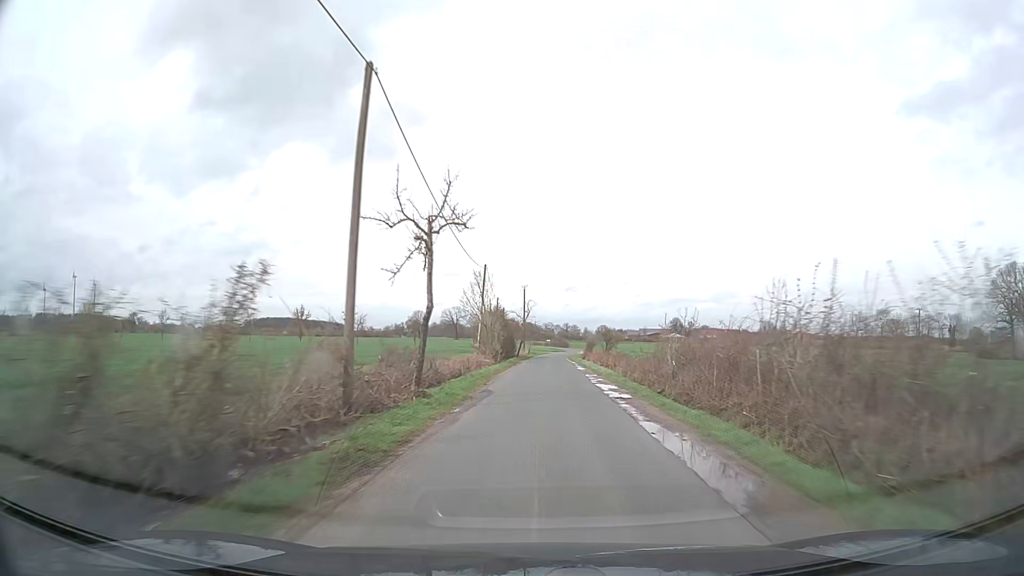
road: unclassified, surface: asphalt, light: Day
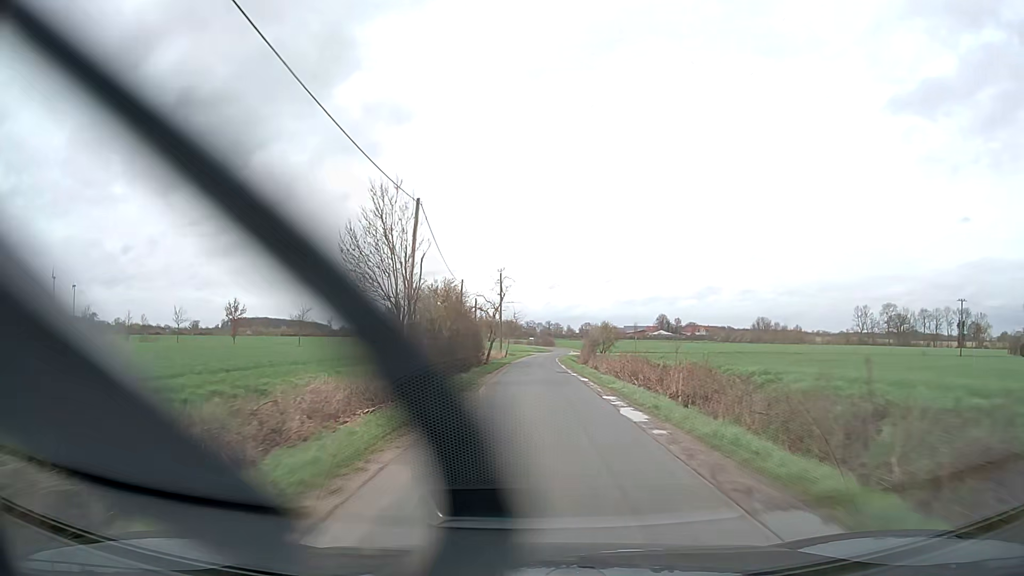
(+0.8, +24.8) m; +2°
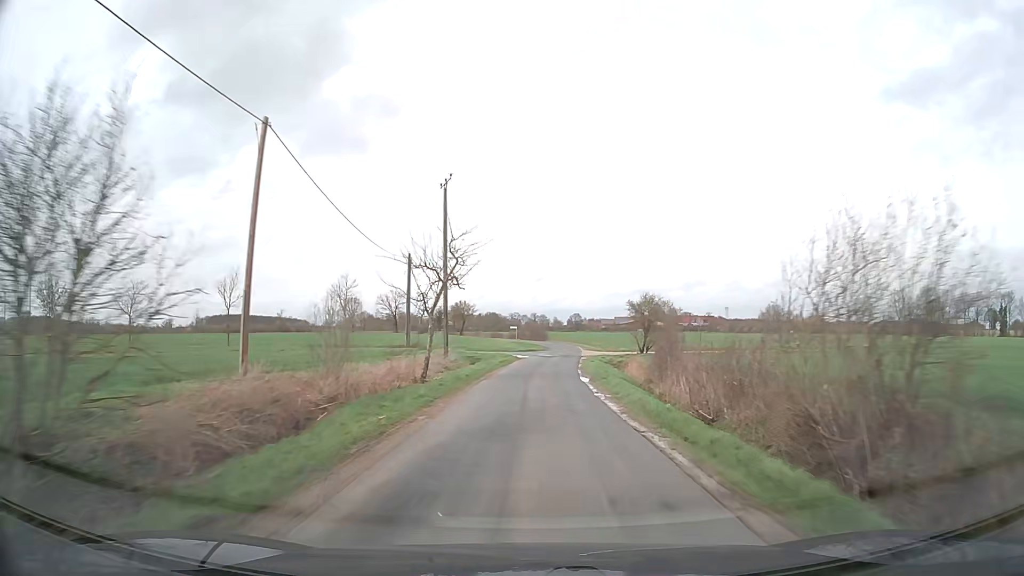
(+0.4, +47.8) m; +1°
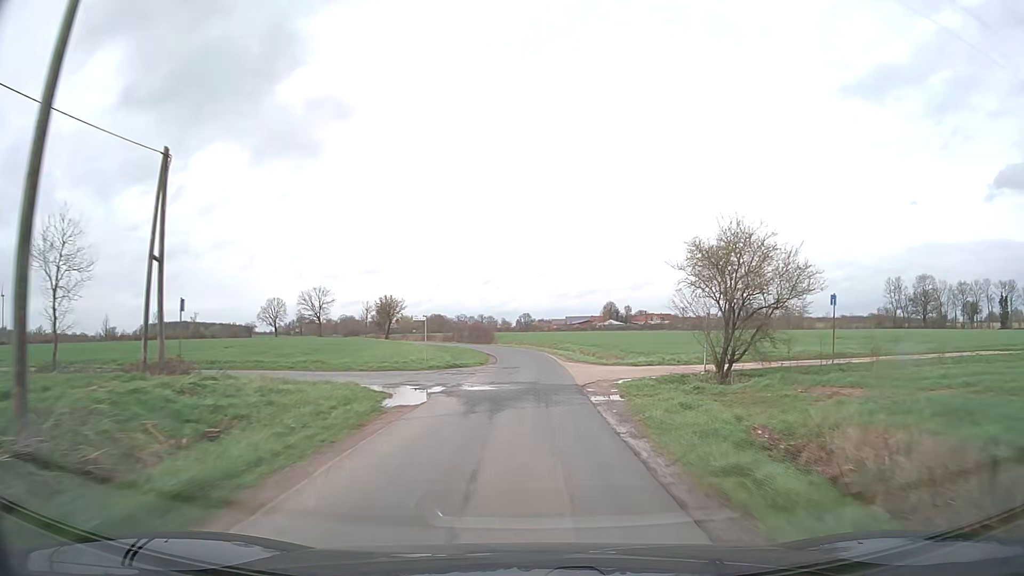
(+1.0, +34.3) m; +4°
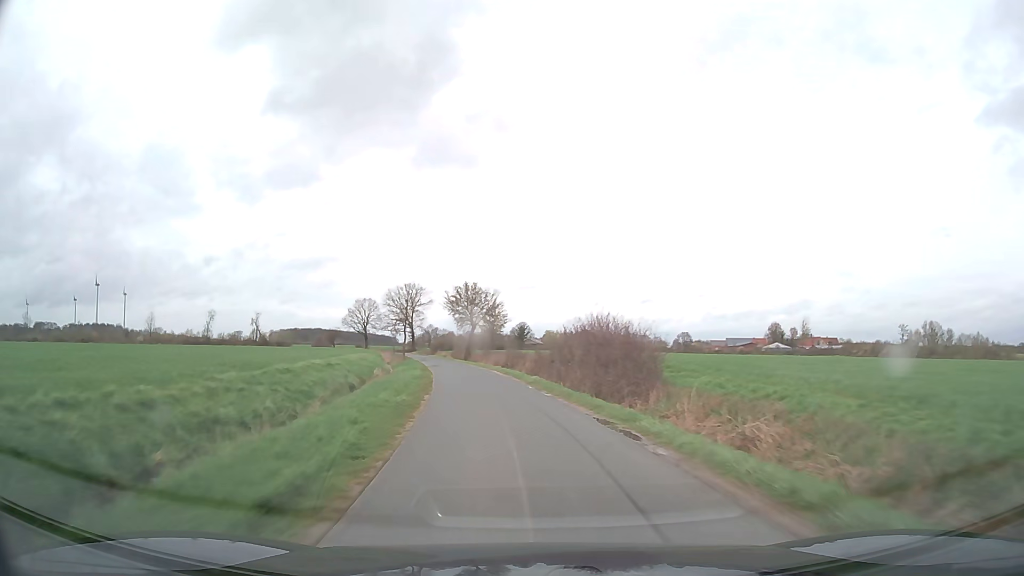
(-2.1, +58.0) m; -11°
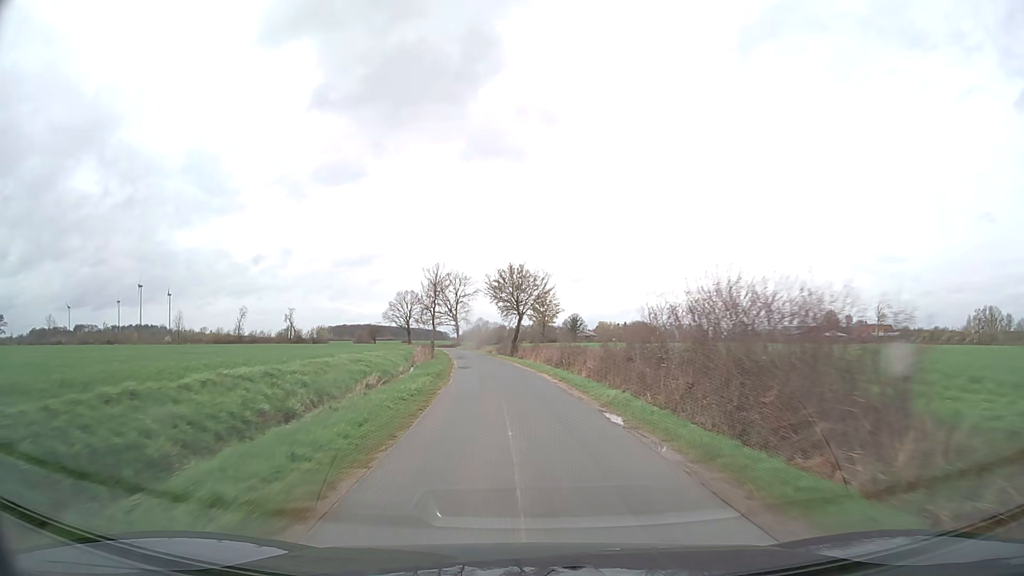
(-0.5, +12.2) m; -4°
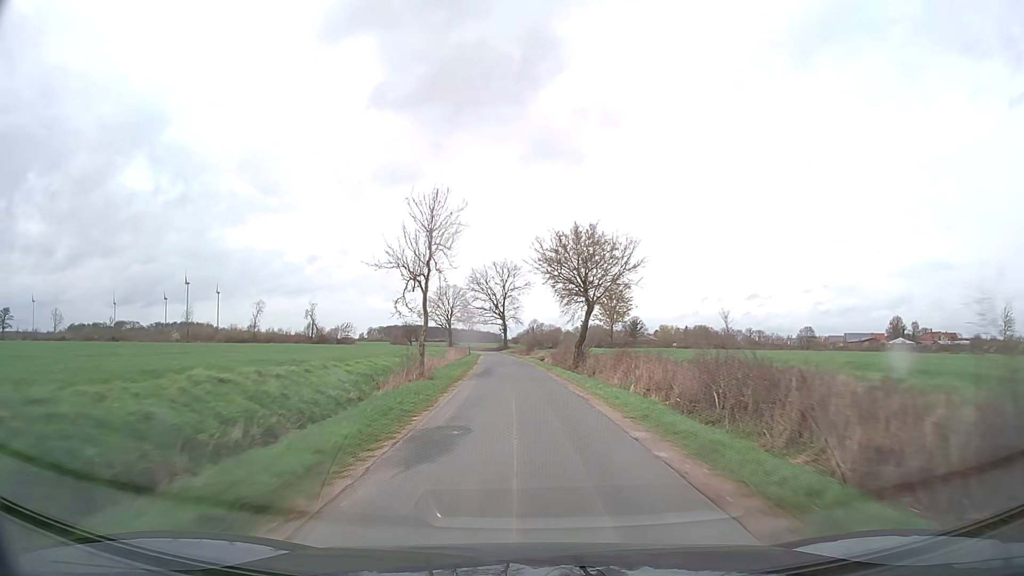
(-1.3, +25.2) m; -6°
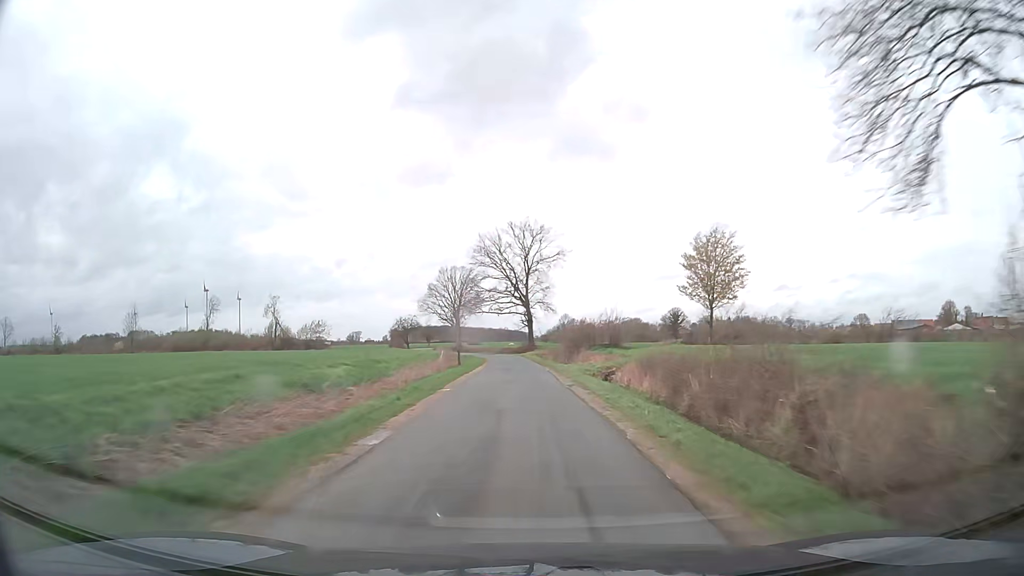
(-0.6, +39.6) m; -2°
(0, +10) (0, +20) (0, +30) (-1, +40) (-1, +50) (-2, +60) (-3, +70) (-5, +80) (-8, +89) (-11, +99) m
